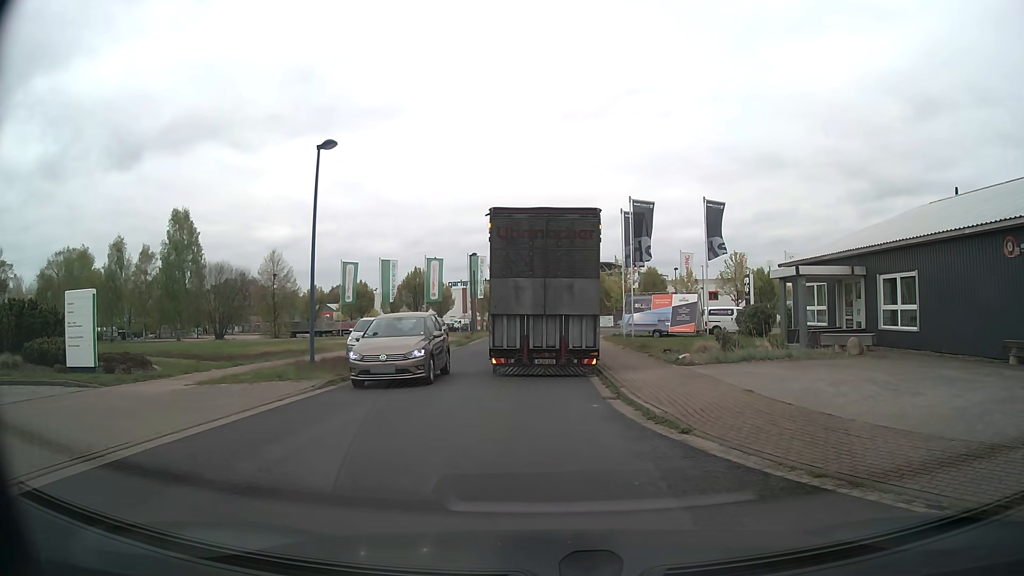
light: Day
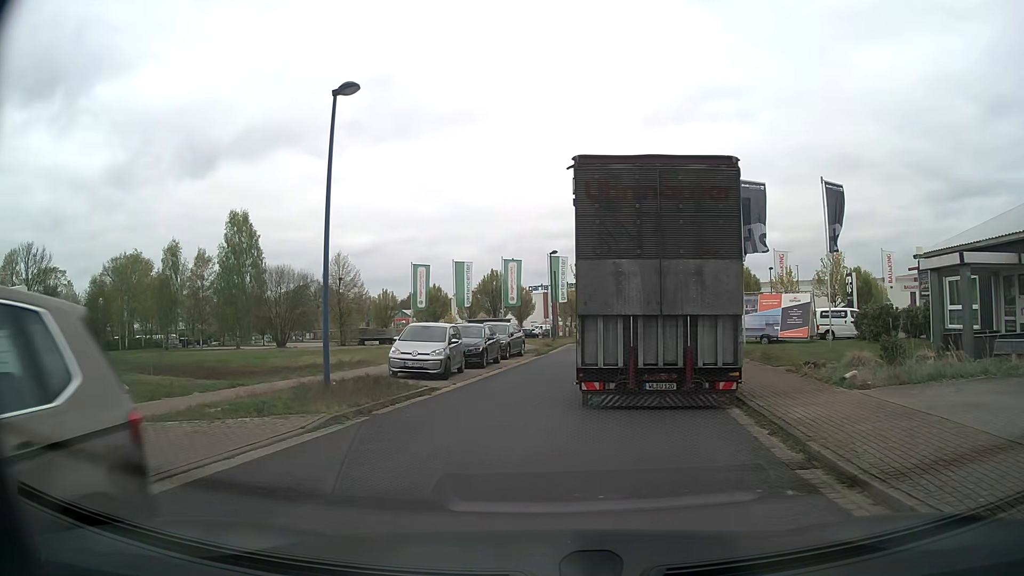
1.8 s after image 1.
(-0.3, +5.5) m; -8°
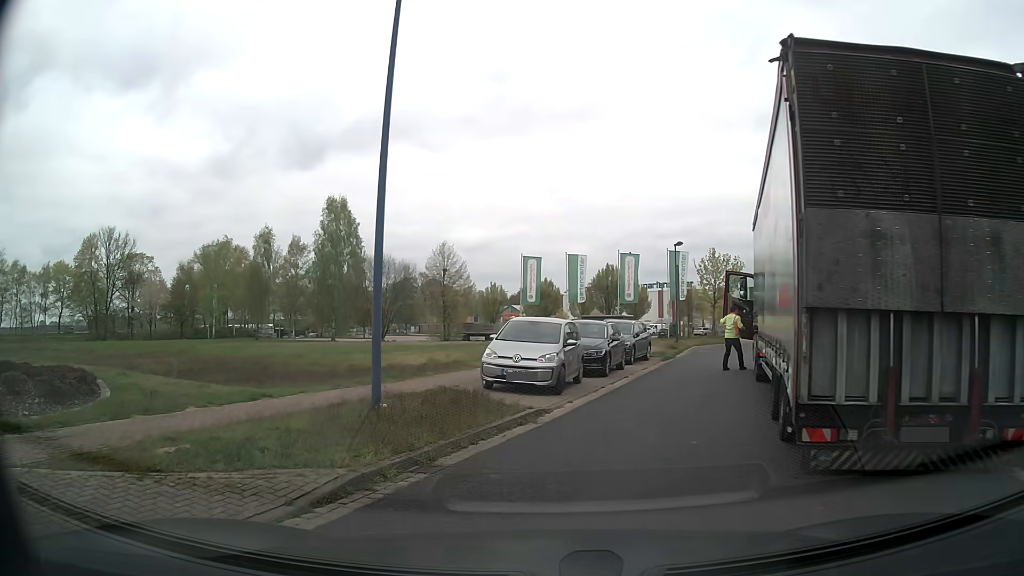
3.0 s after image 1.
(-0.4, +4.7) m; -10°
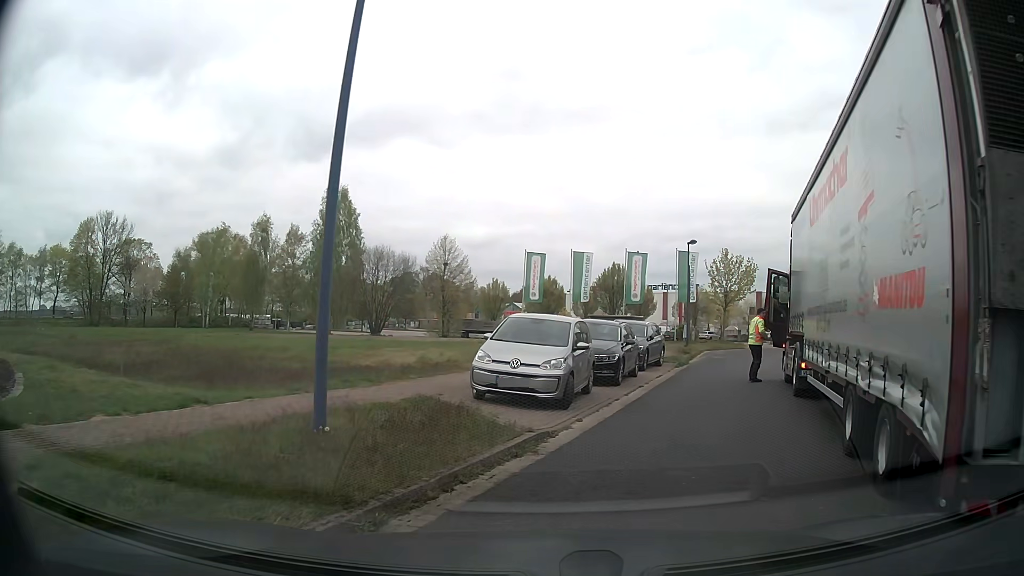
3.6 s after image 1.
(0.0, +2.5) m; +1°
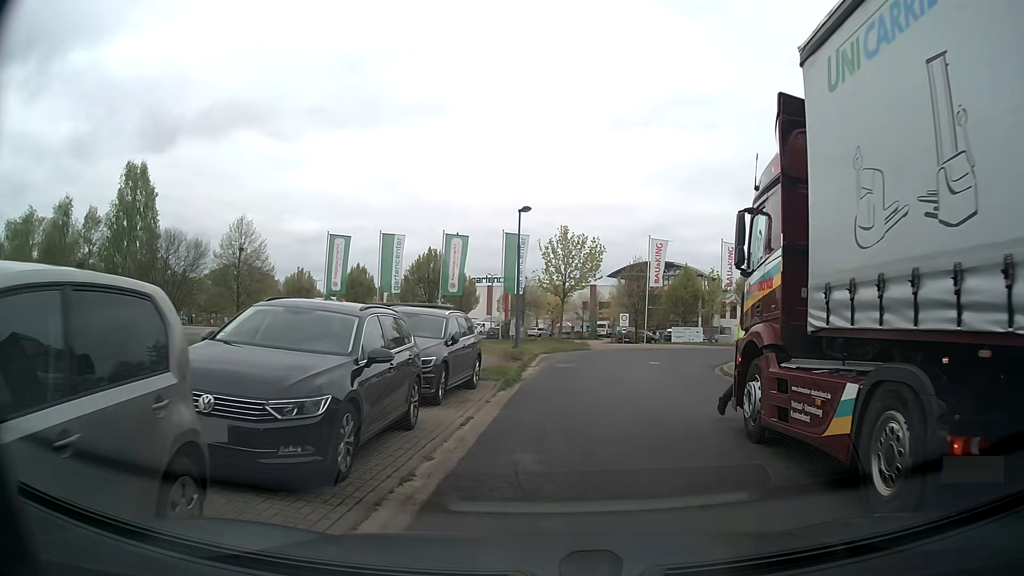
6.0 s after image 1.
(+1.5, +10.1) m; +13°
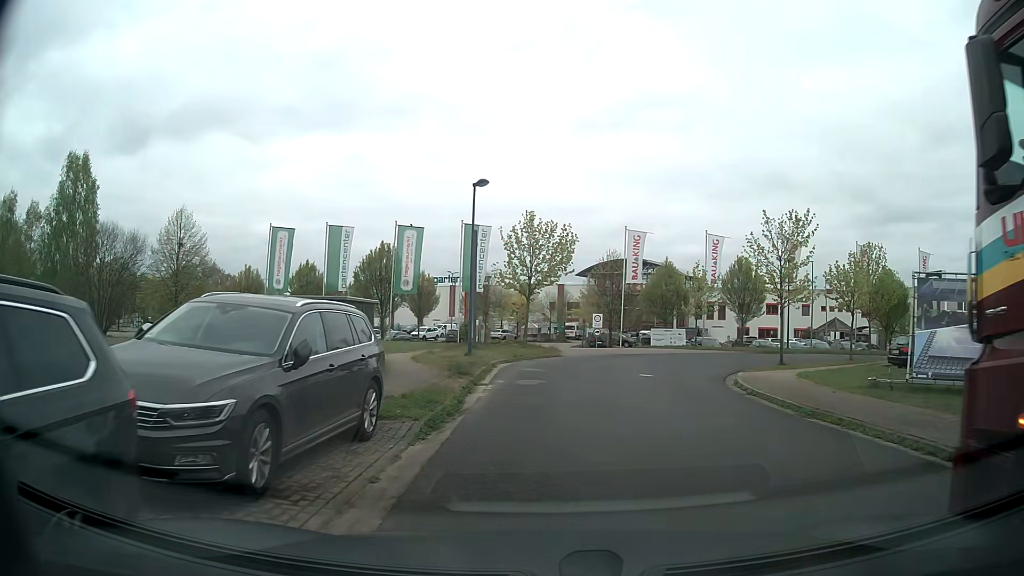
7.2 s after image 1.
(+0.3, +6.1) m; +4°
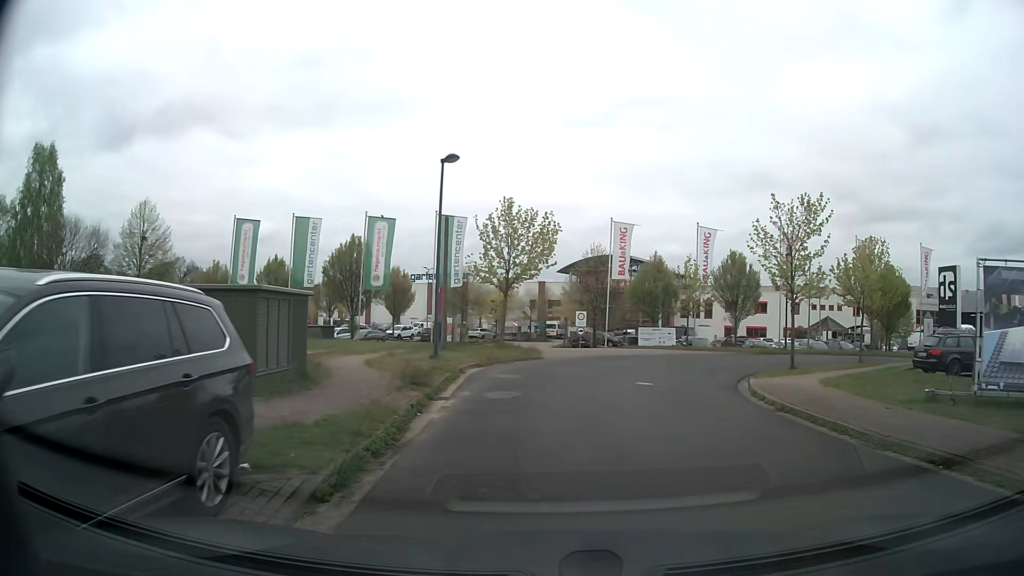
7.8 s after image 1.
(0.0, +3.5) m; +2°
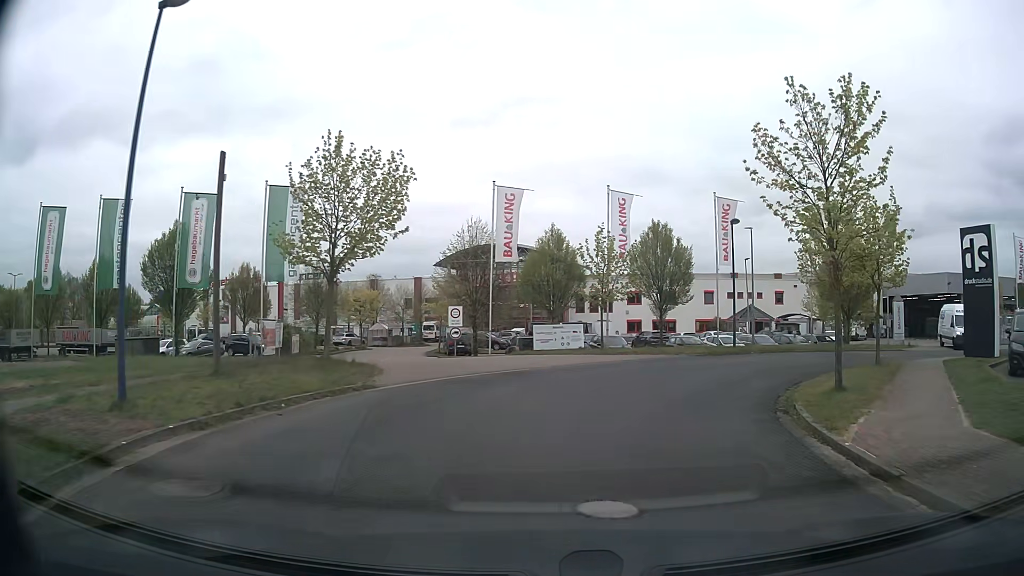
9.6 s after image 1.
(+0.9, +11.9) m; +10°
